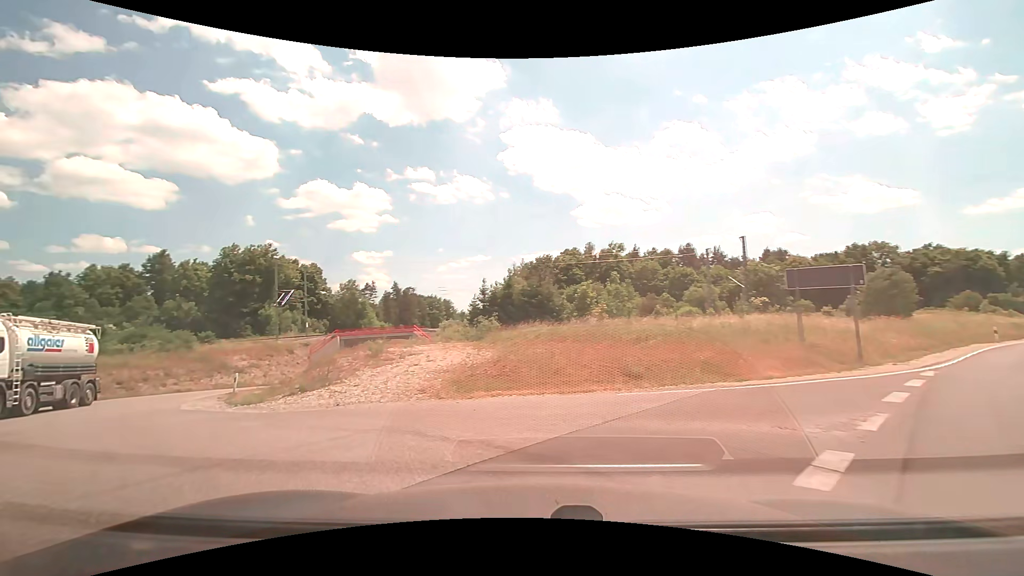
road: unclassified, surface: asphalt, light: Day
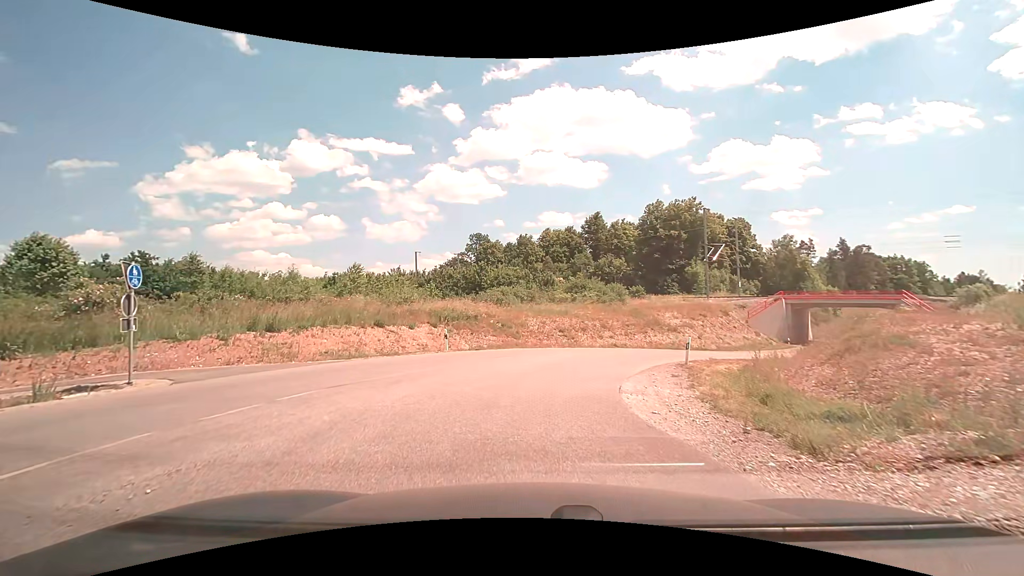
(-5.6, +10.0) m; -45°
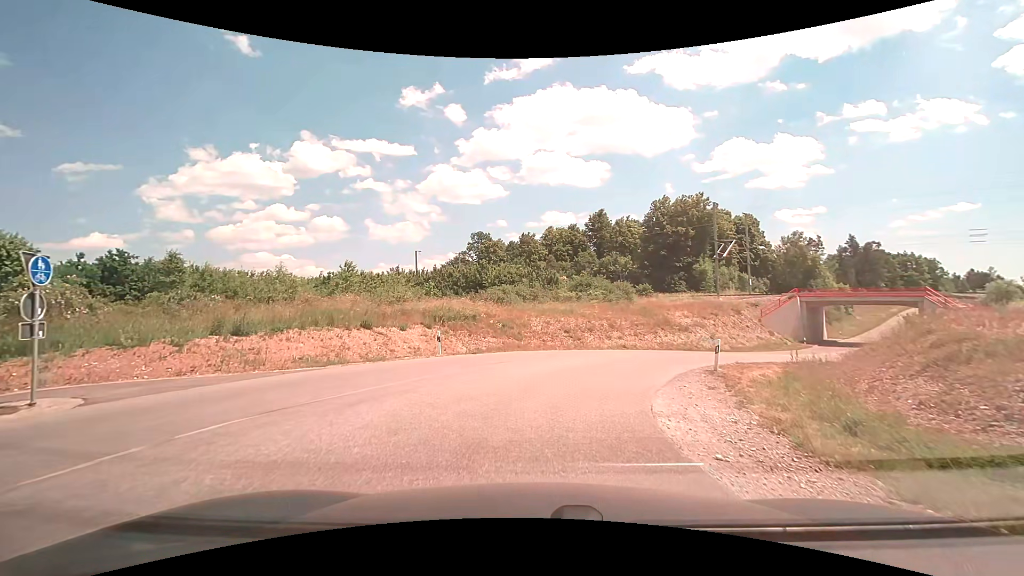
(0.0, +2.6) m; -1°
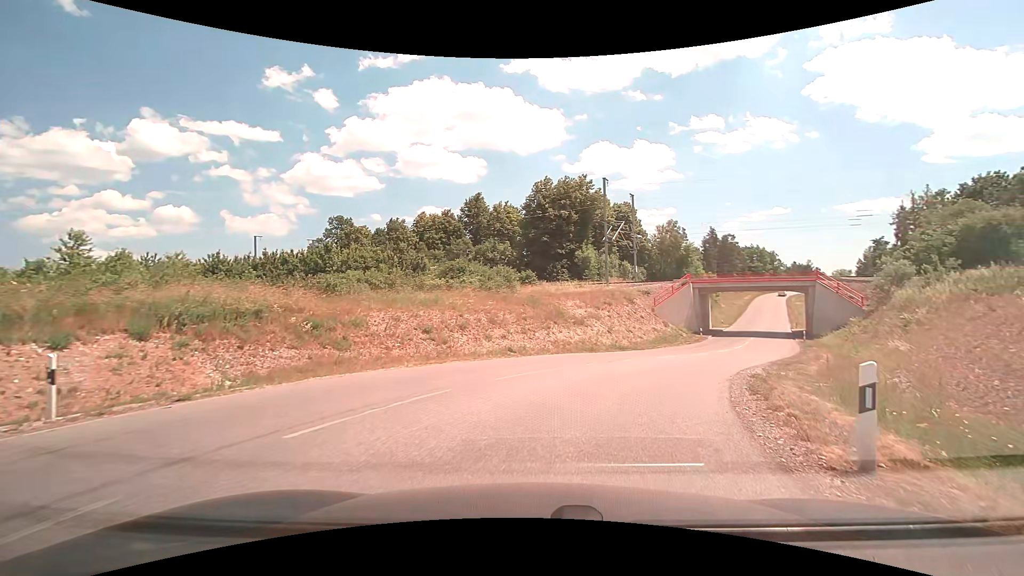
(+1.0, +12.3) m; +14°
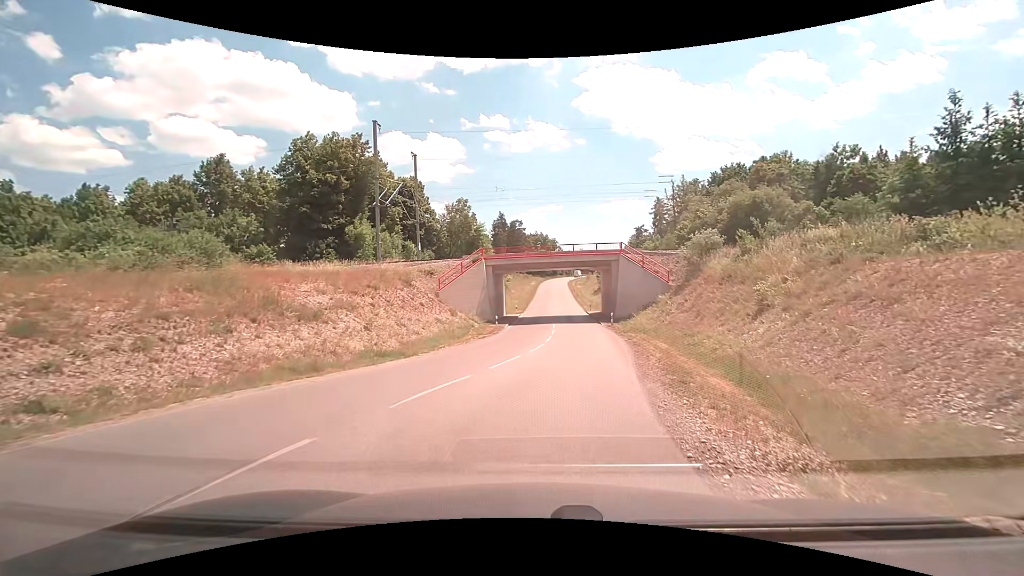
(+3.0, +14.4) m; +22°
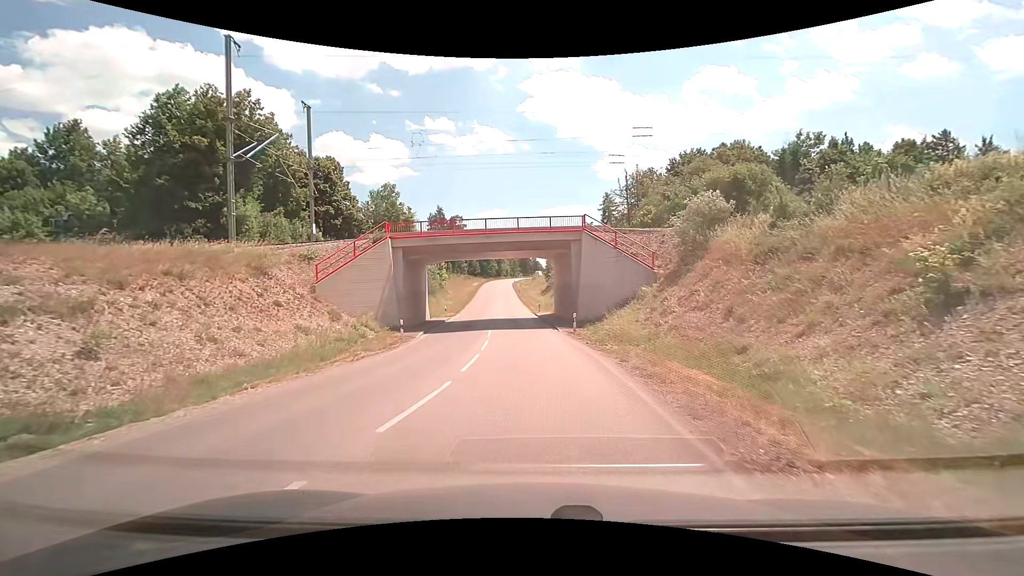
(+0.9, +13.3) m; +6°
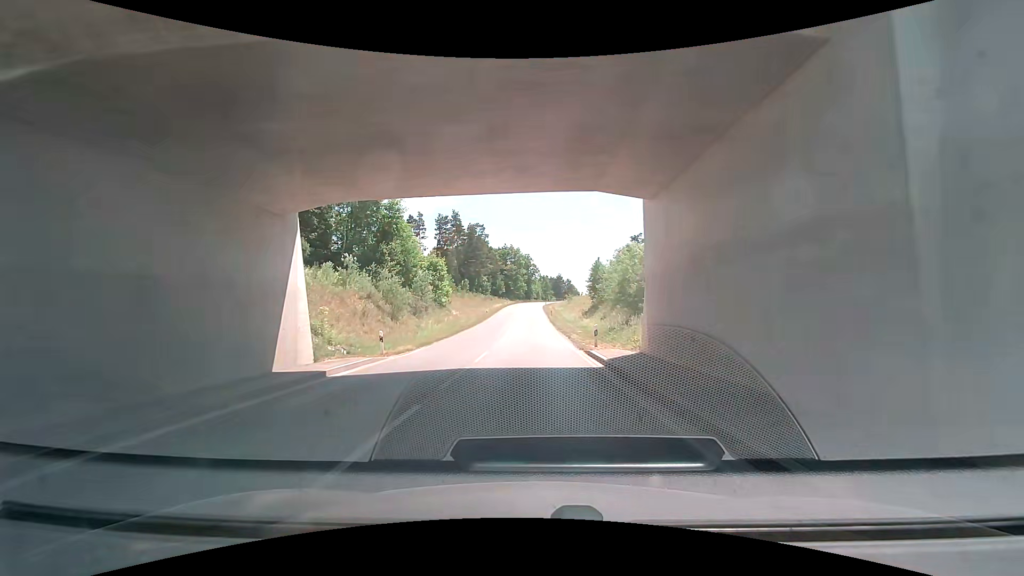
(-0.5, +27.2) m; -3°
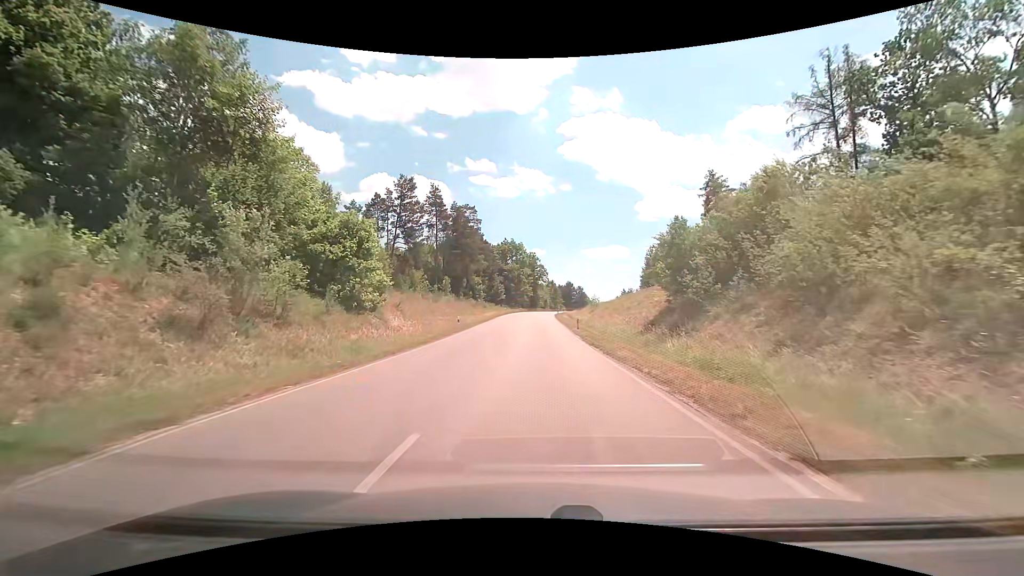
(-0.8, +32.3) m; -1°
(0, +10) (0, +20) (0, +30) (0, +40) (0, +50) (0, +60) (+1, +70) (+1, +80) (+1, +90) (+2, +100) m
